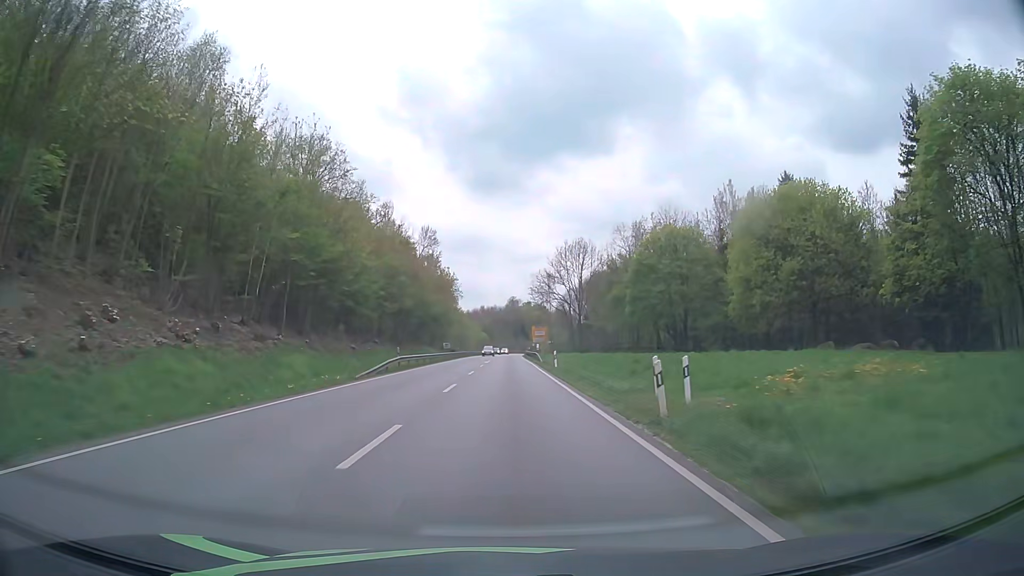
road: primary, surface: asphalt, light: Day
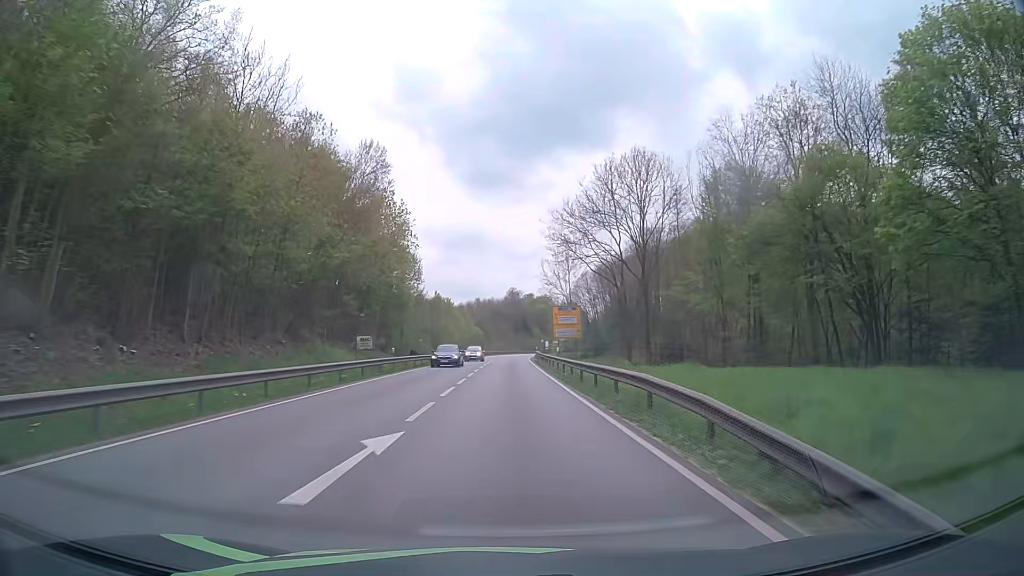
(-0.1, +50.2) m; 0°
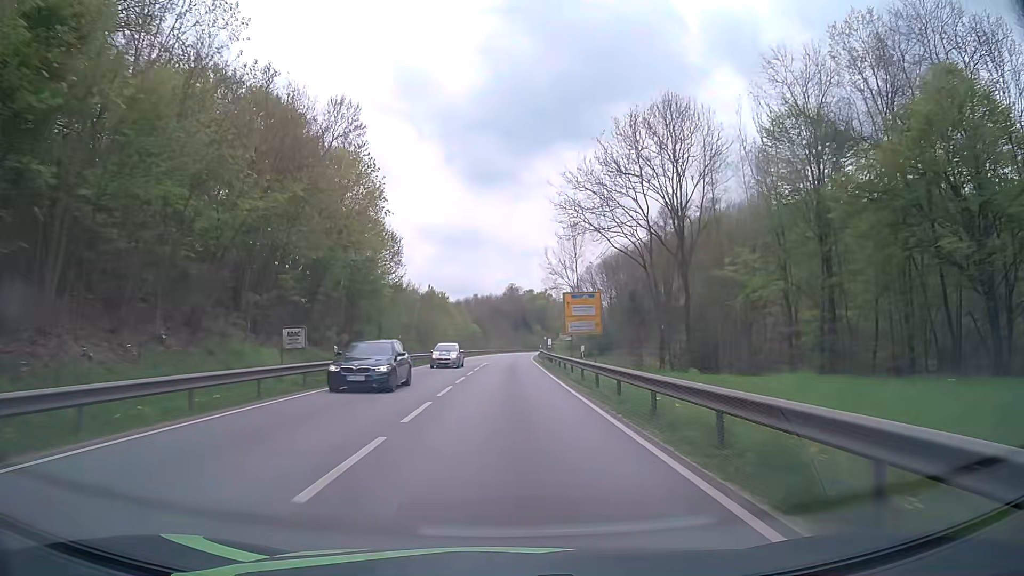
(0.0, +12.6) m; 0°
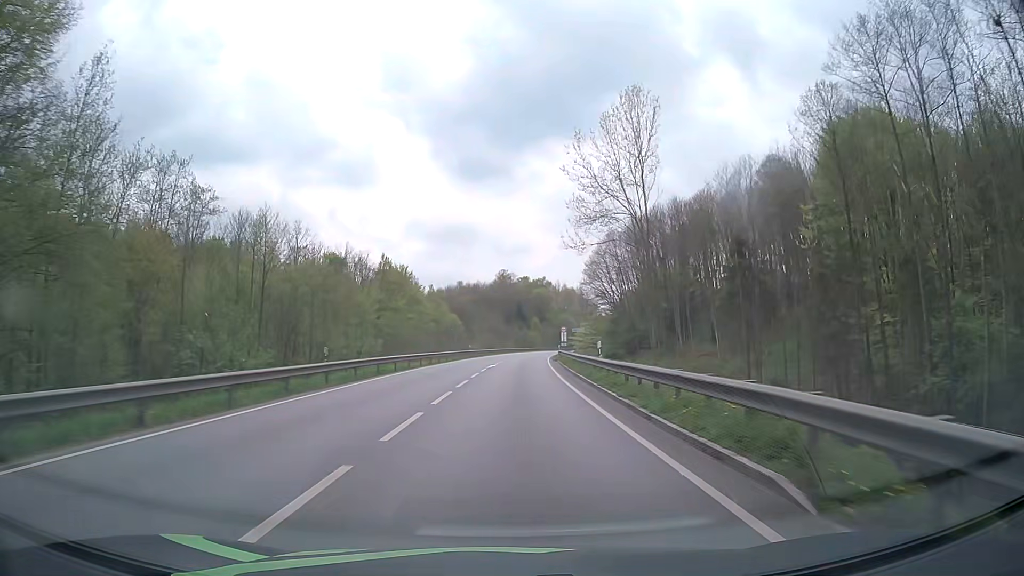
(+0.2, +50.3) m; +1°
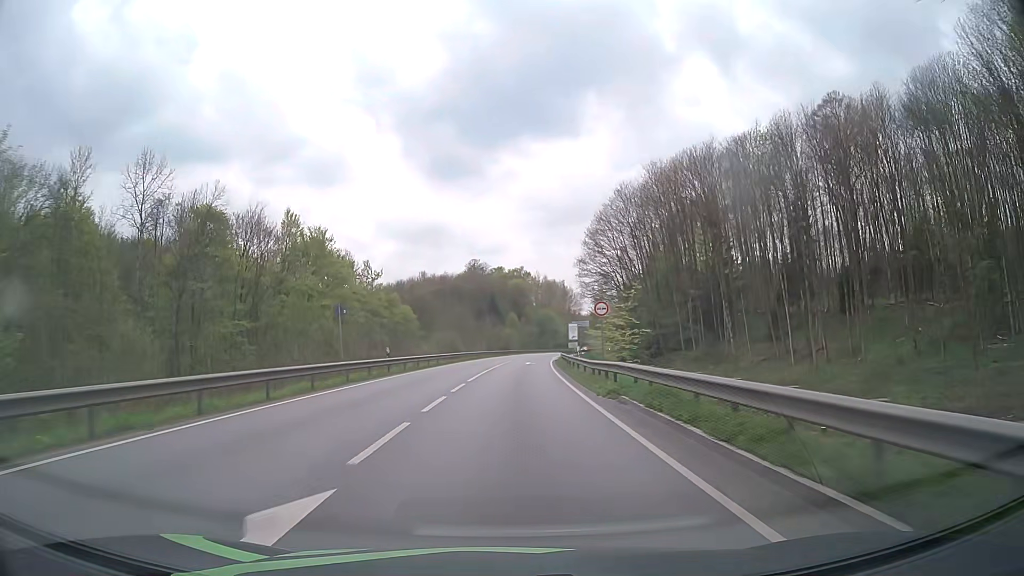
(+0.6, +37.7) m; +2°
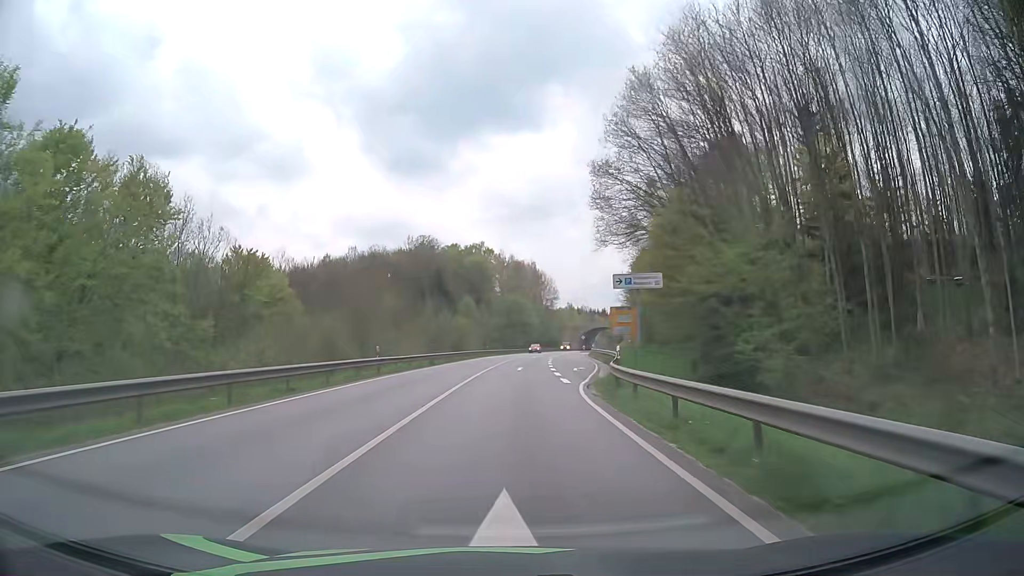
(+1.7, +50.2) m; +3°
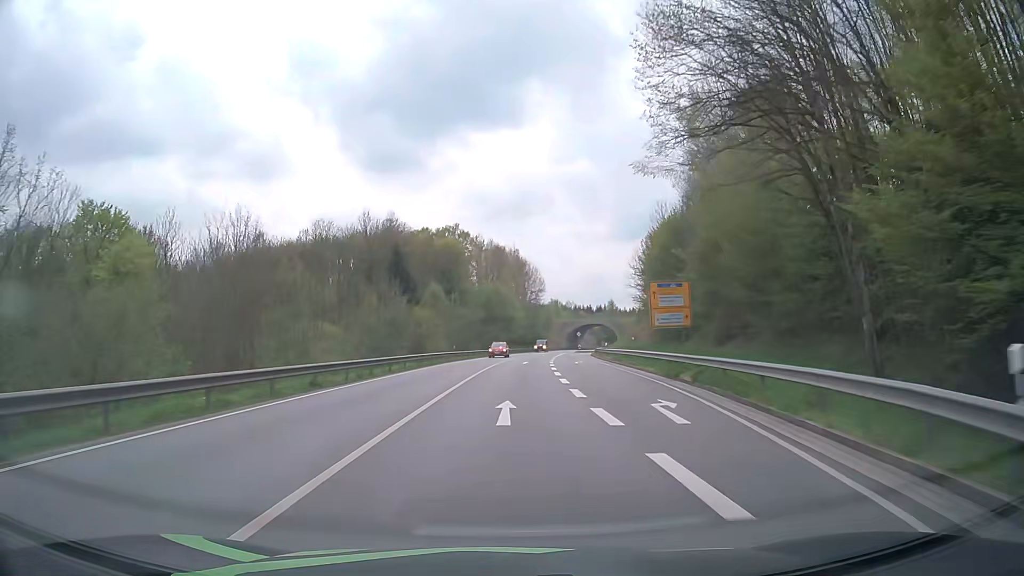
(+0.4, +25.1) m; +2°
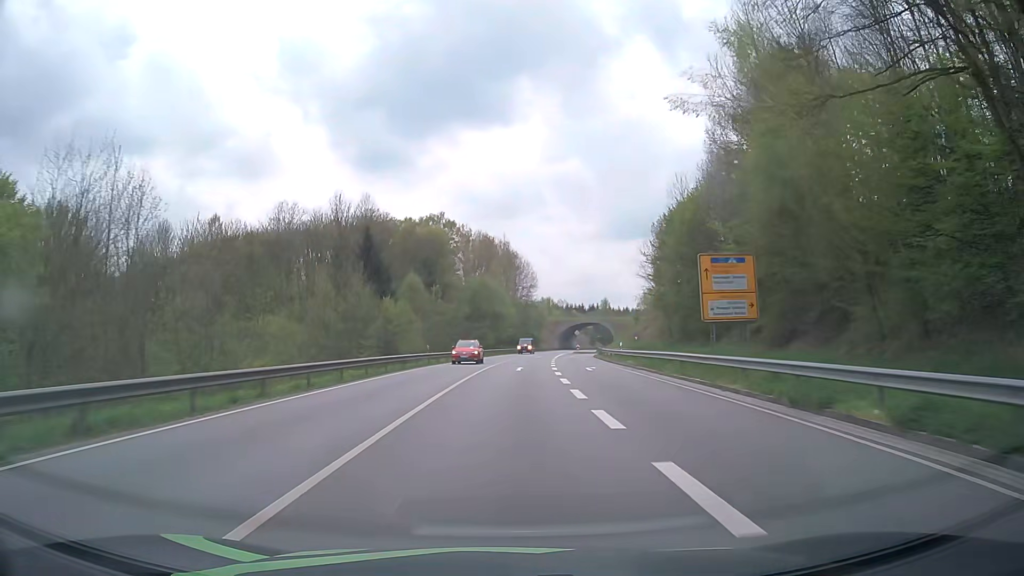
(+0.1, +12.6) m; +1°
(0, +10) (0, +20) (+1, +30) (+1, +40) (+2, +50) (+2, +60) (+3, +70) (+4, +80) (+5, +90) (+7, +100) m
